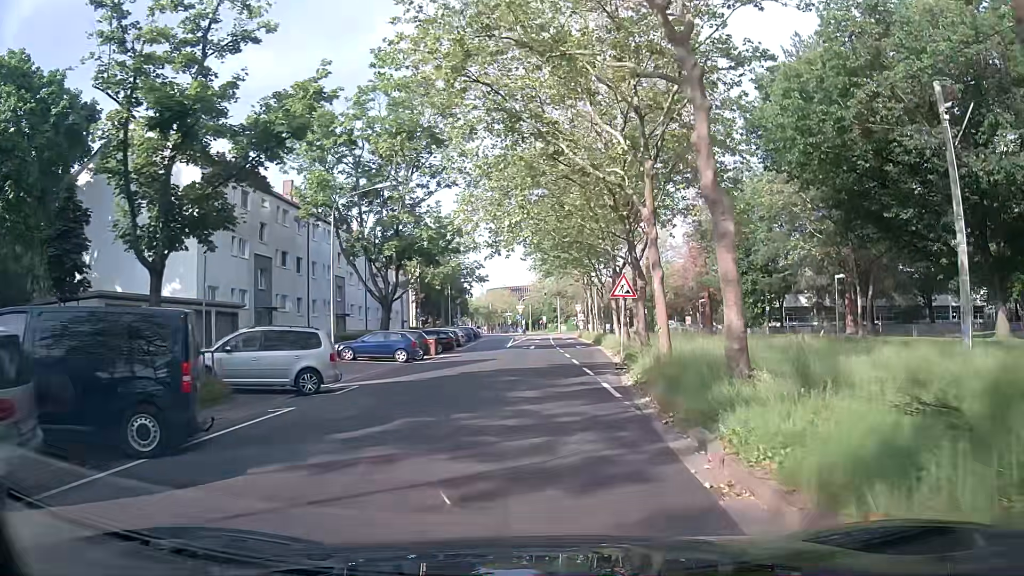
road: tertiary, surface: asphalt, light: Day
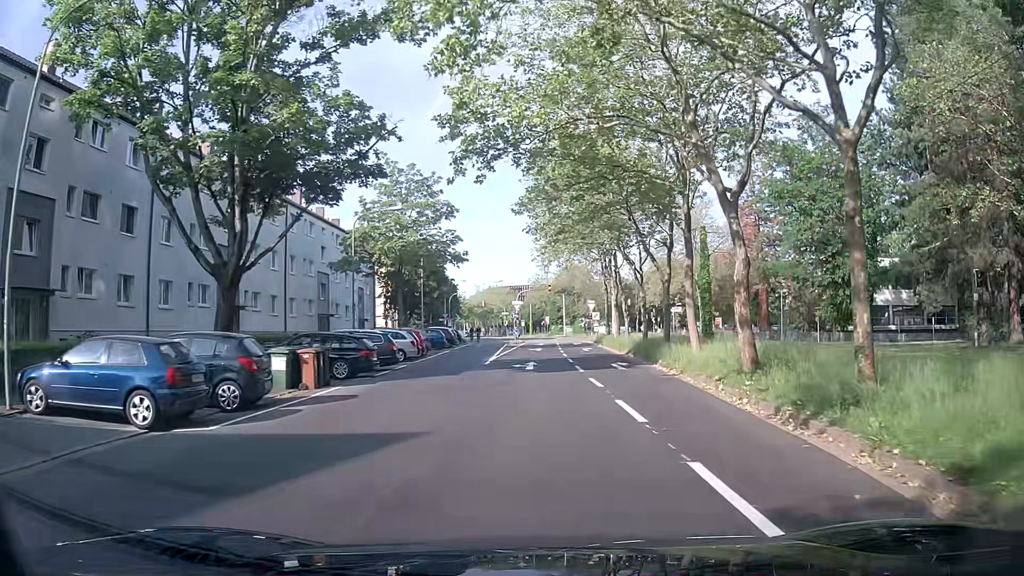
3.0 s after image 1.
(+0.2, +21.6) m; 0°
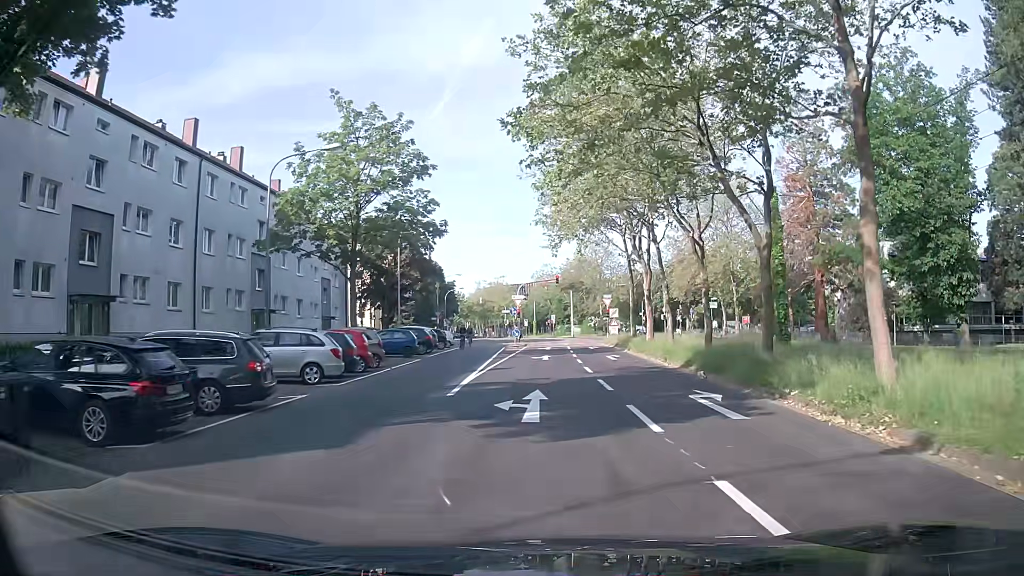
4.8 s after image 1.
(+0.1, +12.9) m; -2°
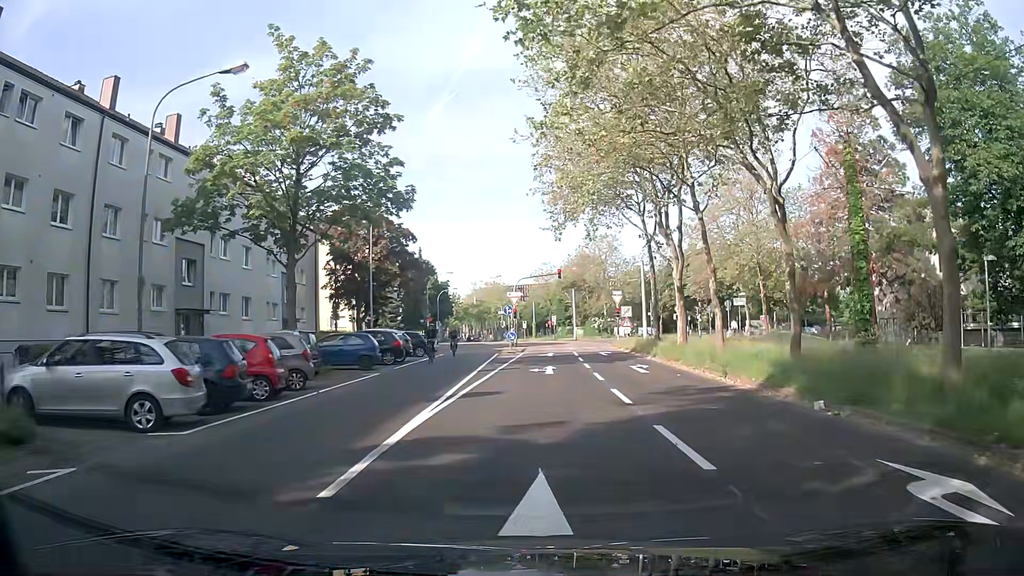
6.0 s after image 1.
(+0.3, +8.5) m; +3°
